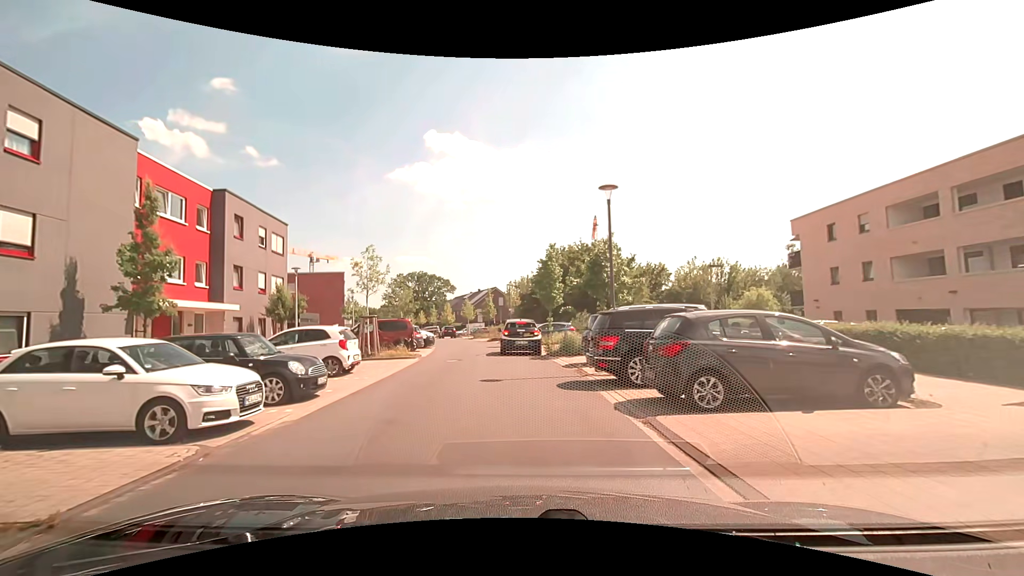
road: residential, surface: asphalt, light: Day
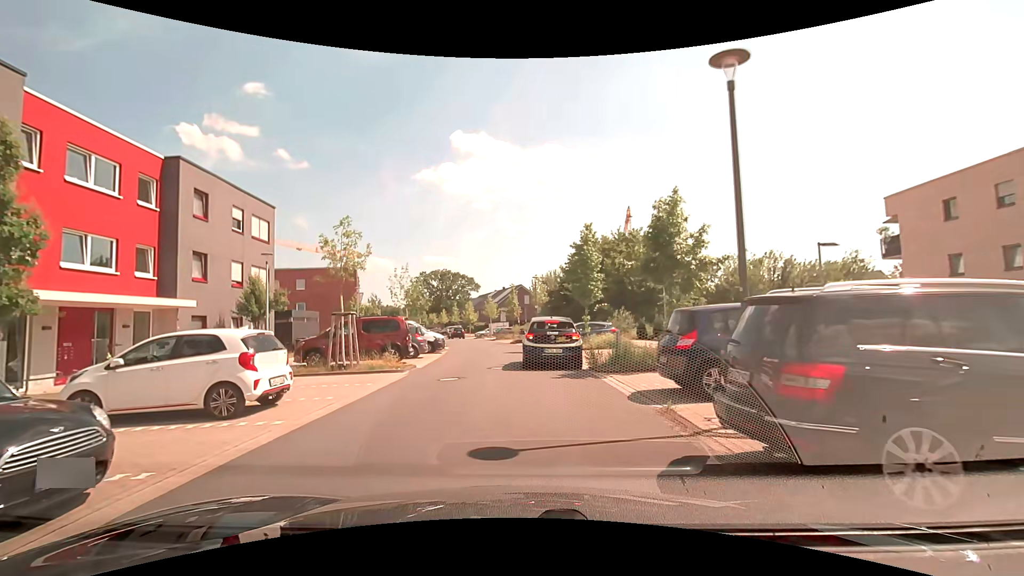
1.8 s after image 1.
(-0.1, +6.5) m; -3°
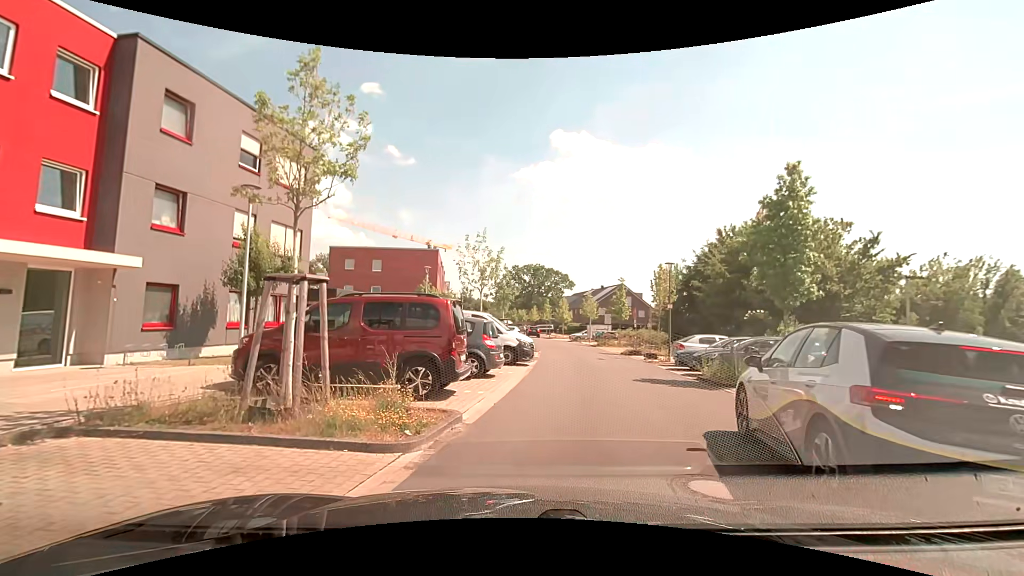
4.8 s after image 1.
(-1.3, +10.7) m; -10°
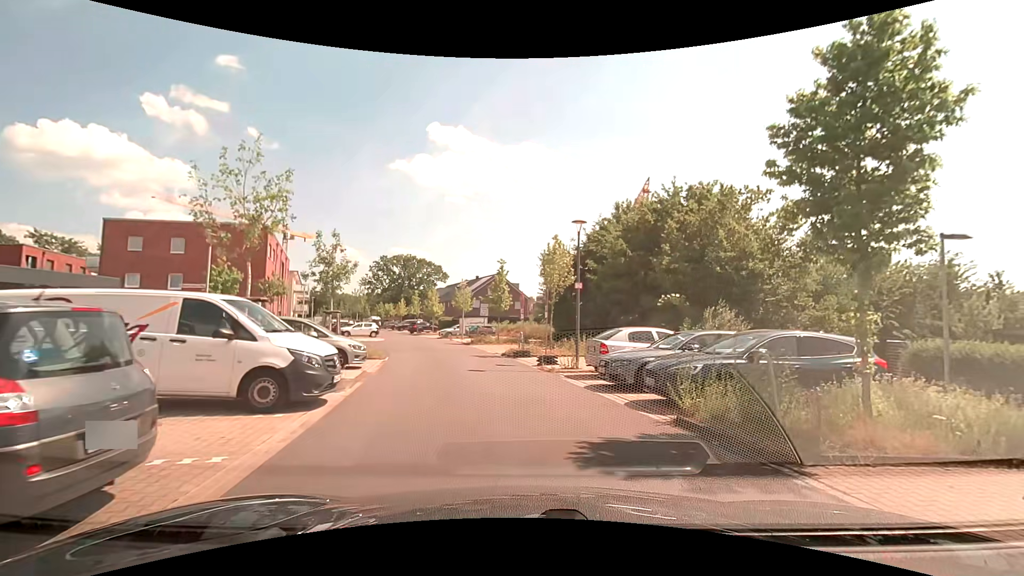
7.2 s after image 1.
(+1.0, +9.6) m; +15°
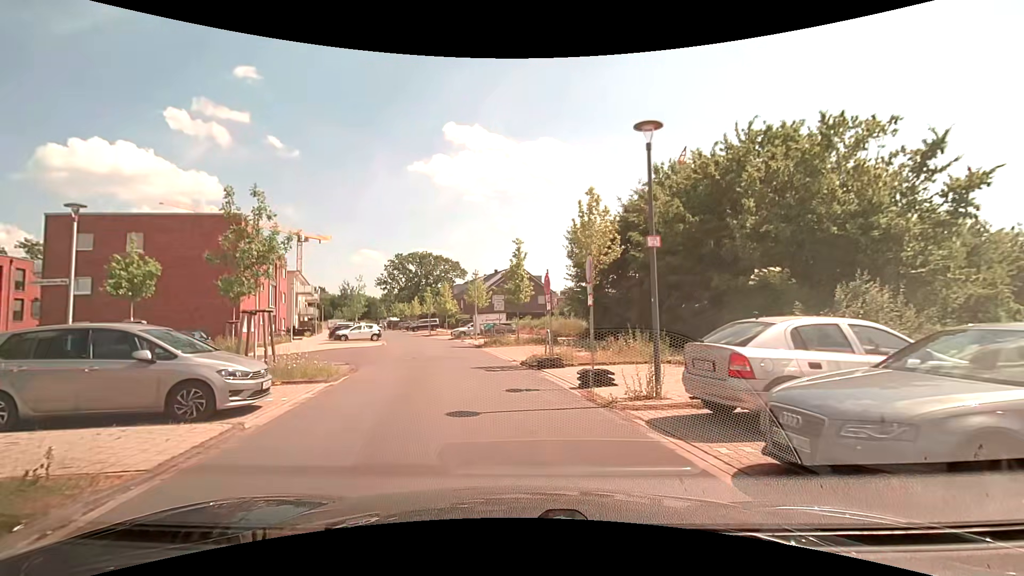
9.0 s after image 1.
(-0.2, +7.8) m; -4°
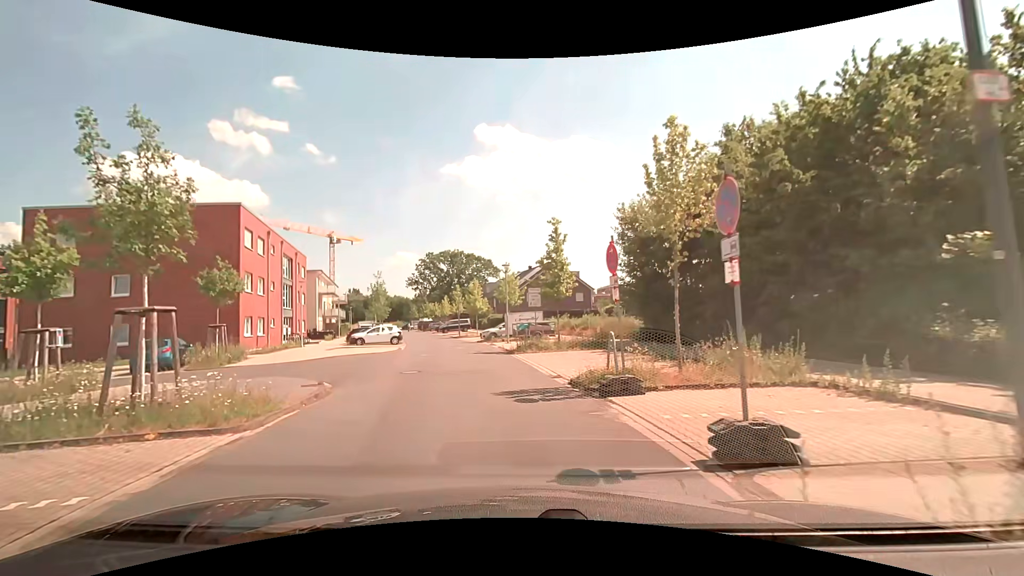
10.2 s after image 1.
(-0.2, +5.8) m; -4°
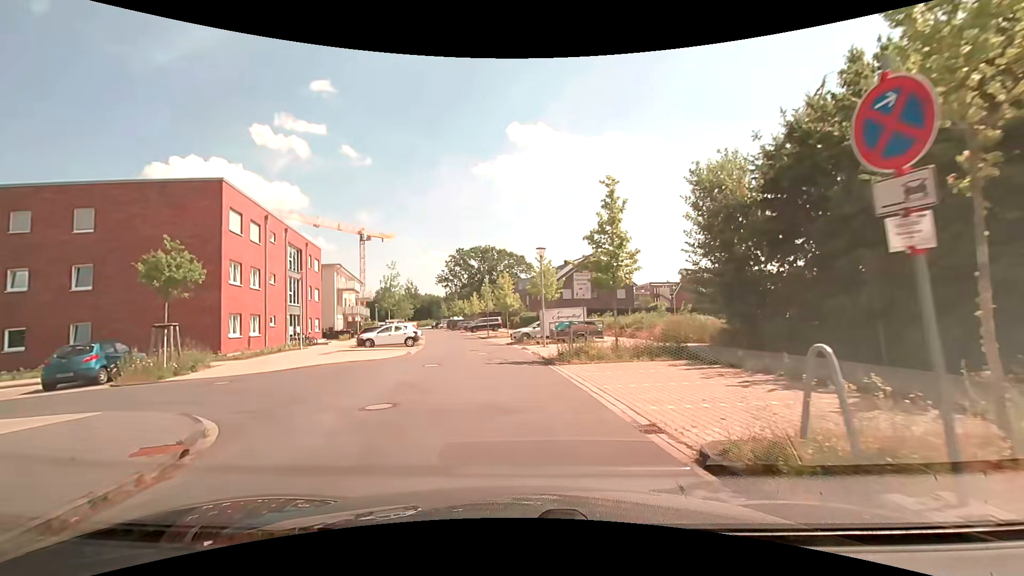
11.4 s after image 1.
(-0.2, +6.6) m; -3°
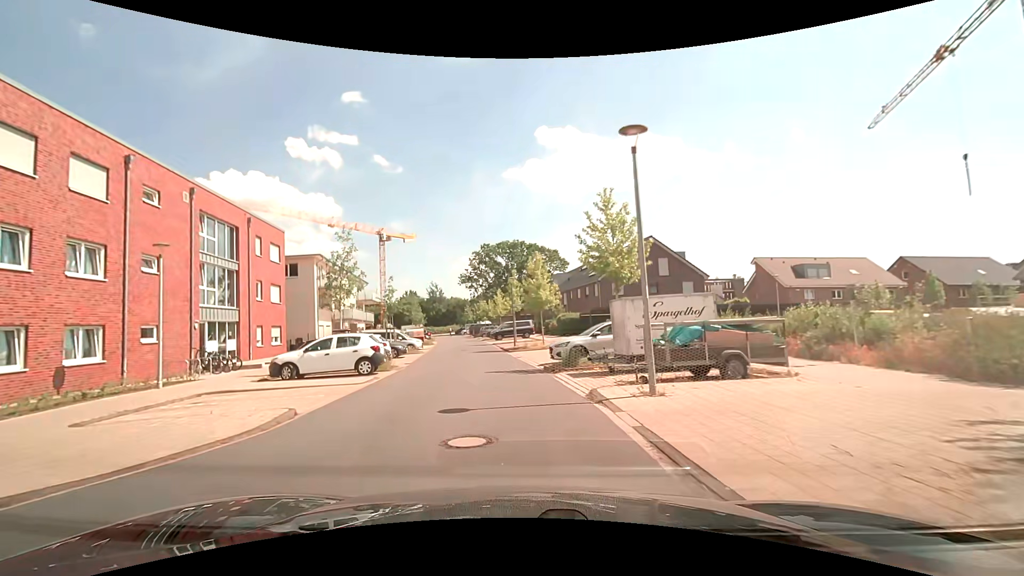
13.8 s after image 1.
(-0.6, +15.8) m; -4°
(0, +10) (-1, +20) (-2, +30) (-3, +40) (-5, +50) (-6, +60) (-7, +70) (-9, +79) (-10, +89) (-12, +99) m
